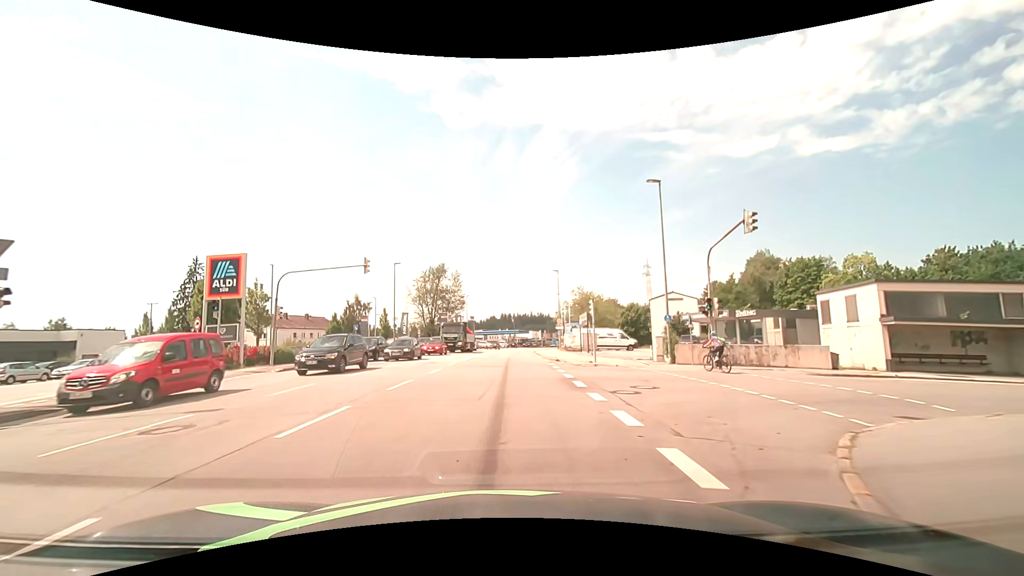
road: tertiary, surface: asphalt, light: Day
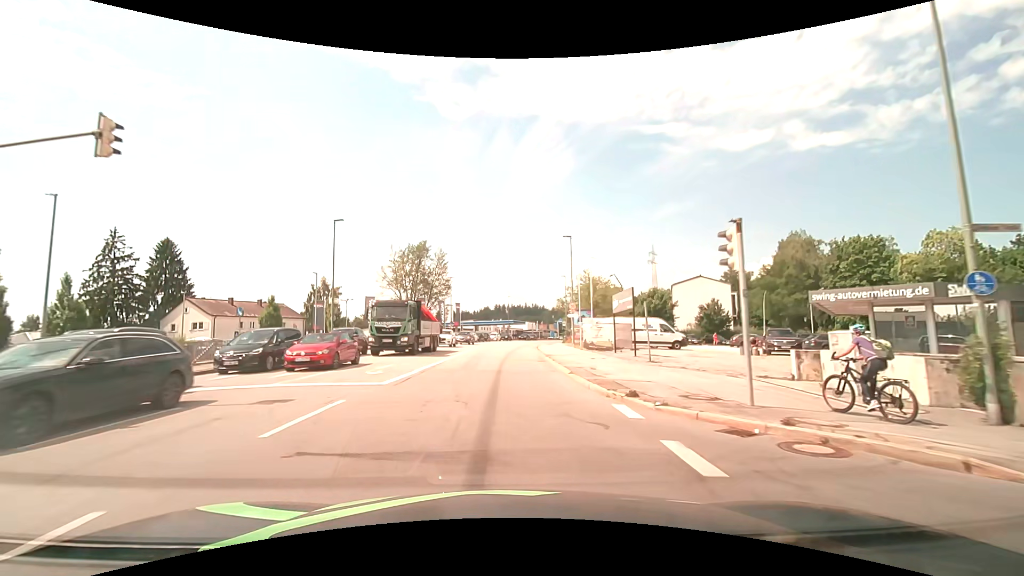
(+0.3, +18.5) m; +1°
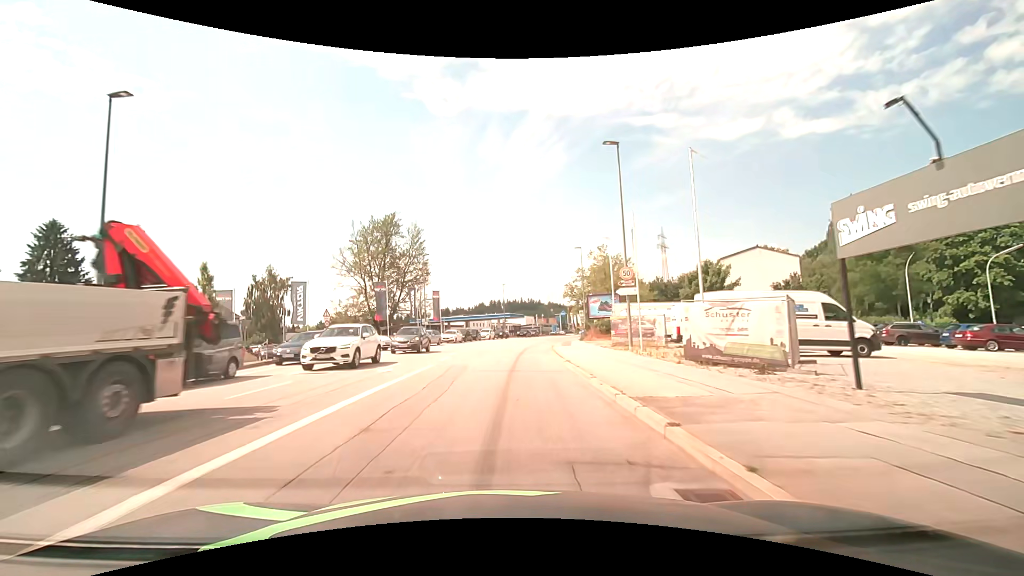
(+0.2, +21.8) m; +1°
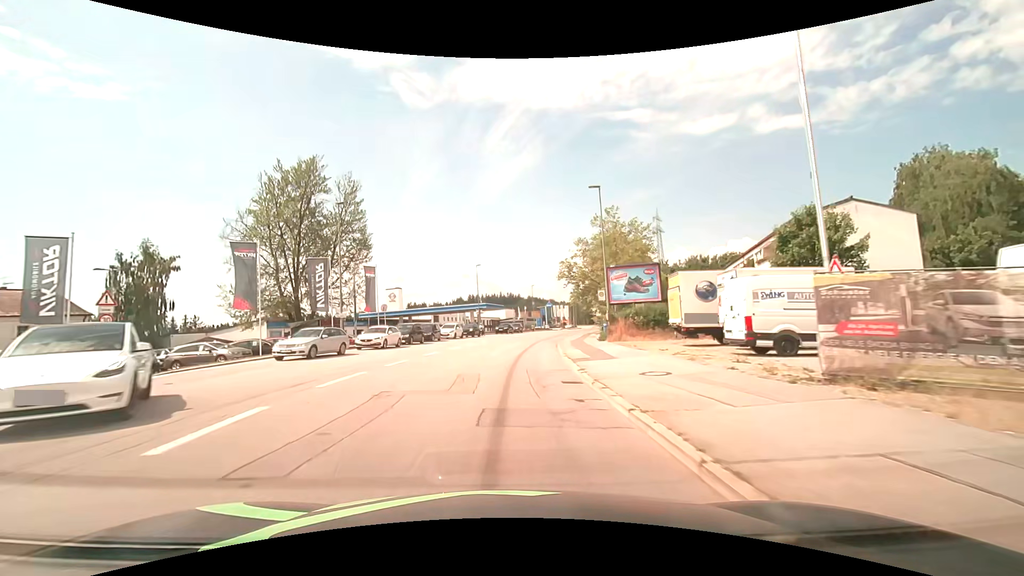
(+0.5, +22.5) m; +3°
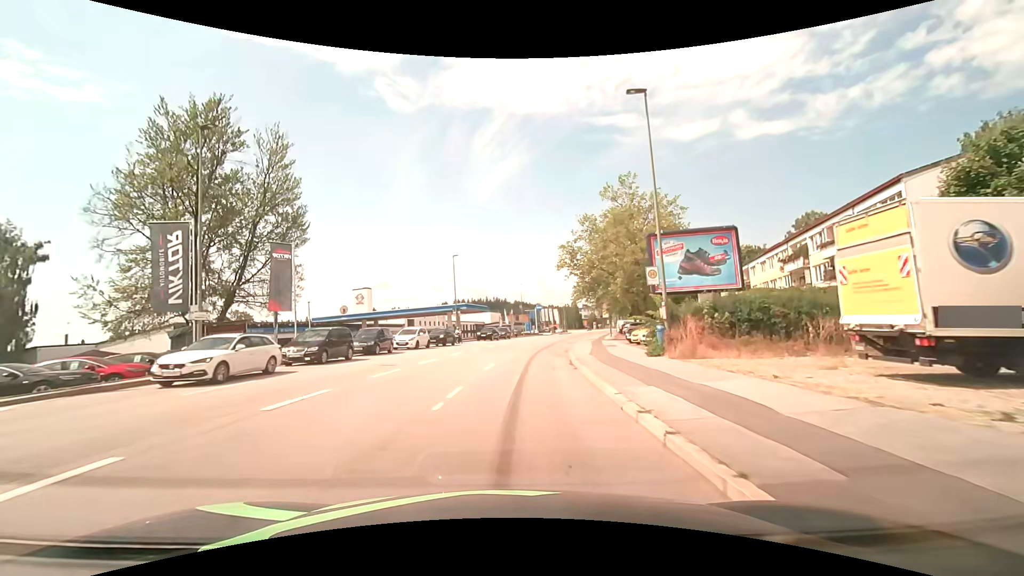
(+0.1, +14.3) m; +1°
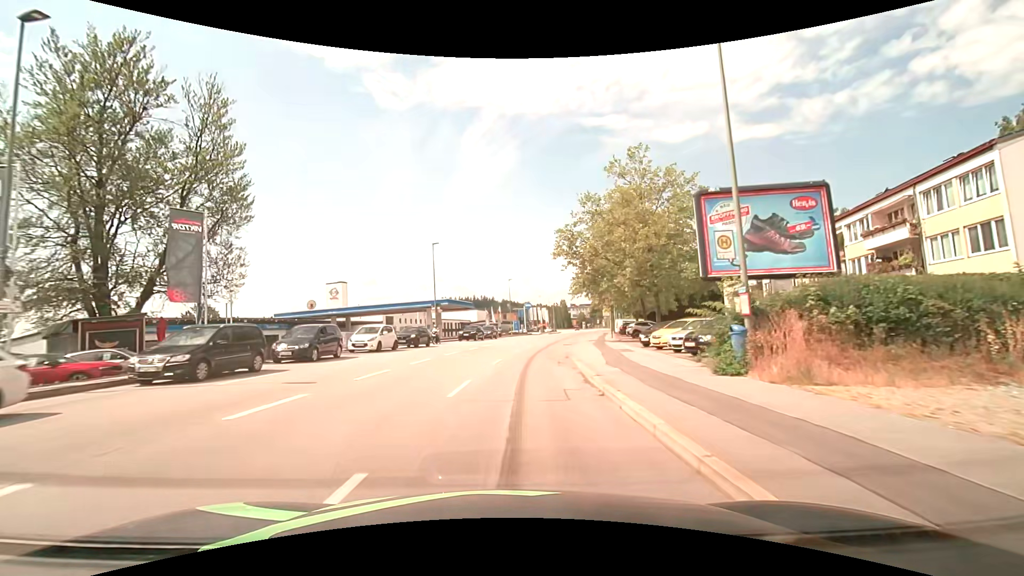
(+0.1, +7.2) m; +1°
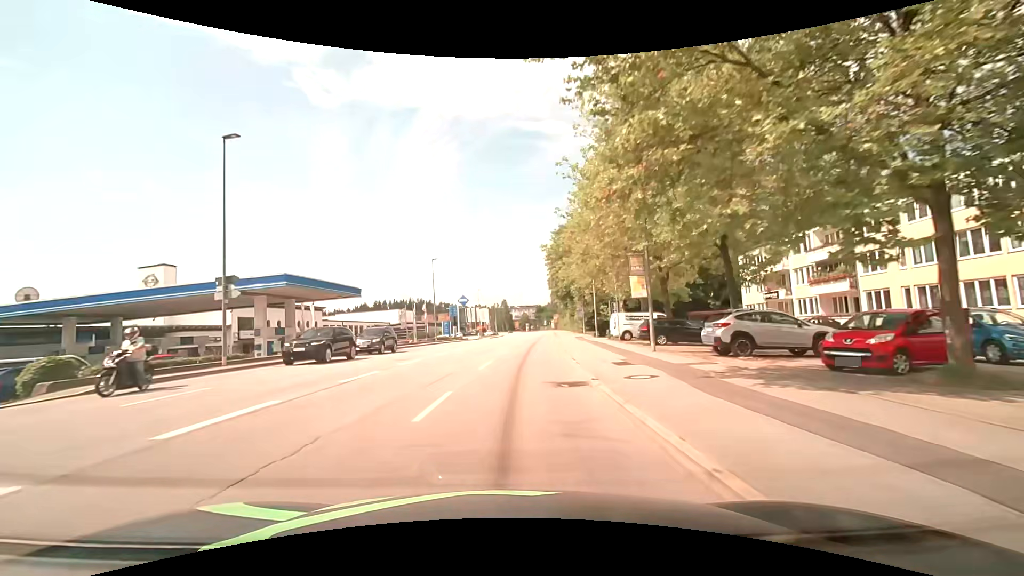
(+1.9, +29.5) m; +7°
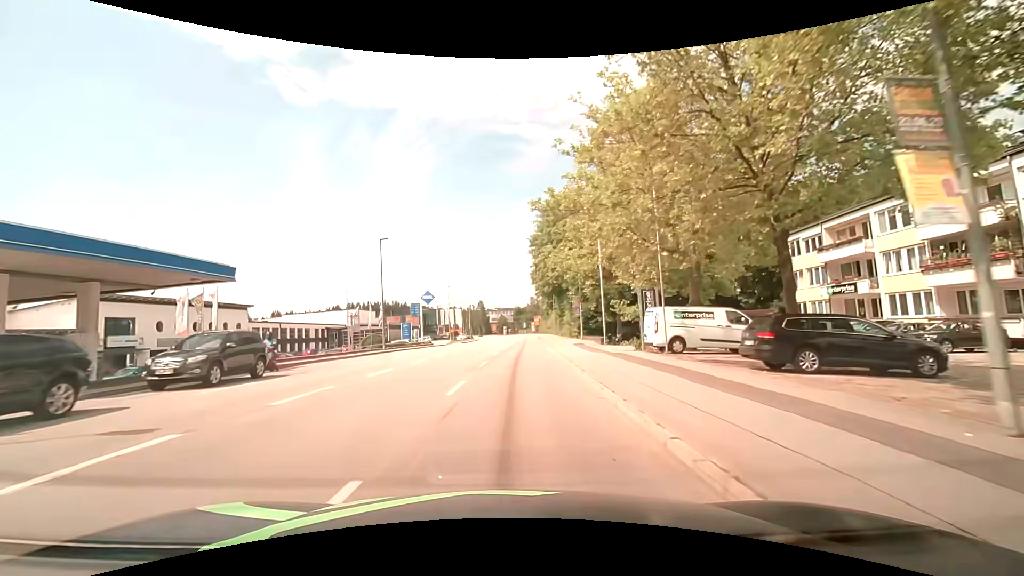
(+0.3, +15.0) m; +3°
